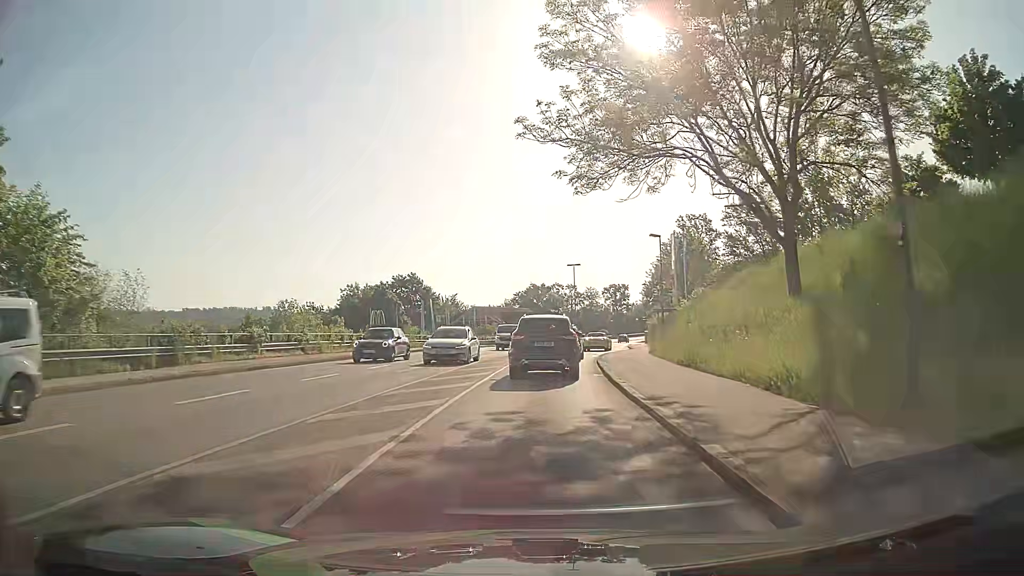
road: tertiary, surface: asphalt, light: Day
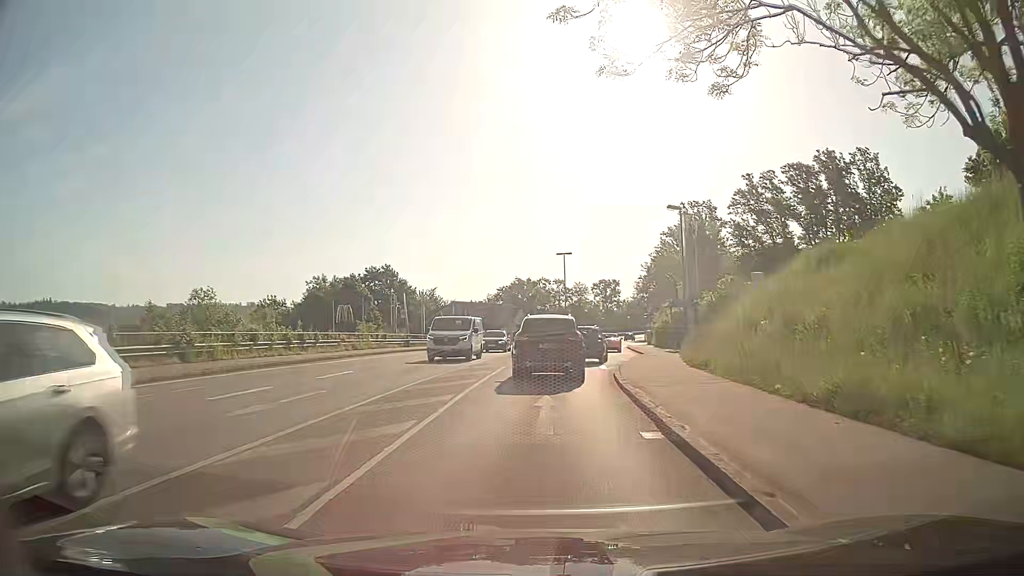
(+0.1, +11.1) m; +1°
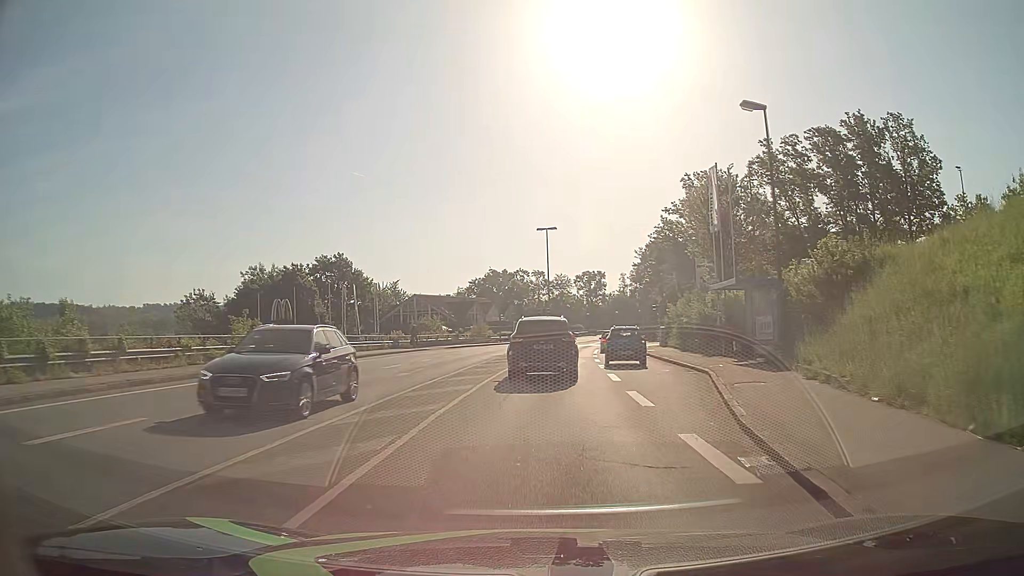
(+0.2, +17.4) m; +1°
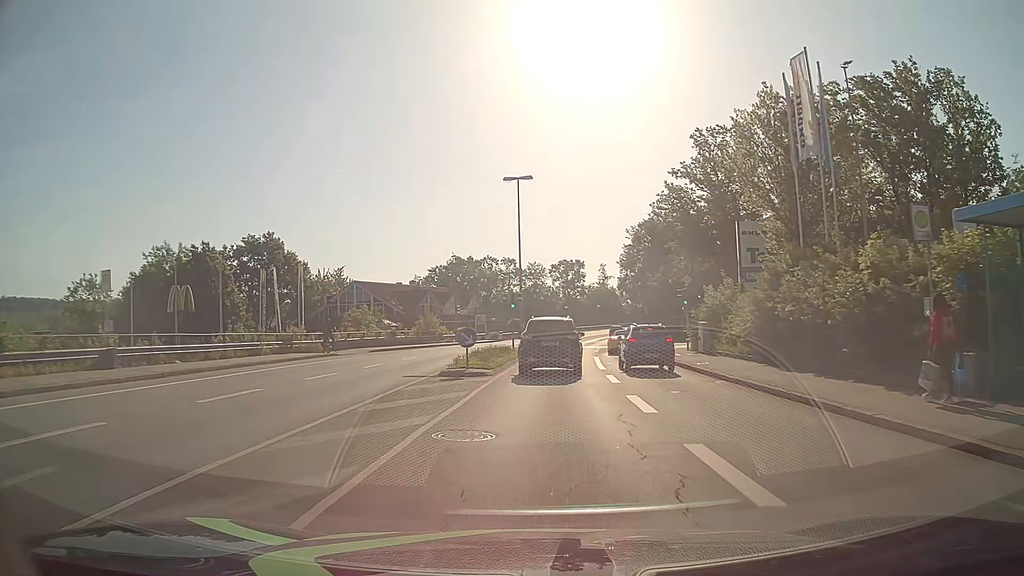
(+0.4, +19.0) m; +2°
(0, +10) (0, +20) (+1, +30) (+2, +40) (+3, +50) (+4, +60) (+6, +70) (+8, +79) (+10, +89) (+13, +99) m
